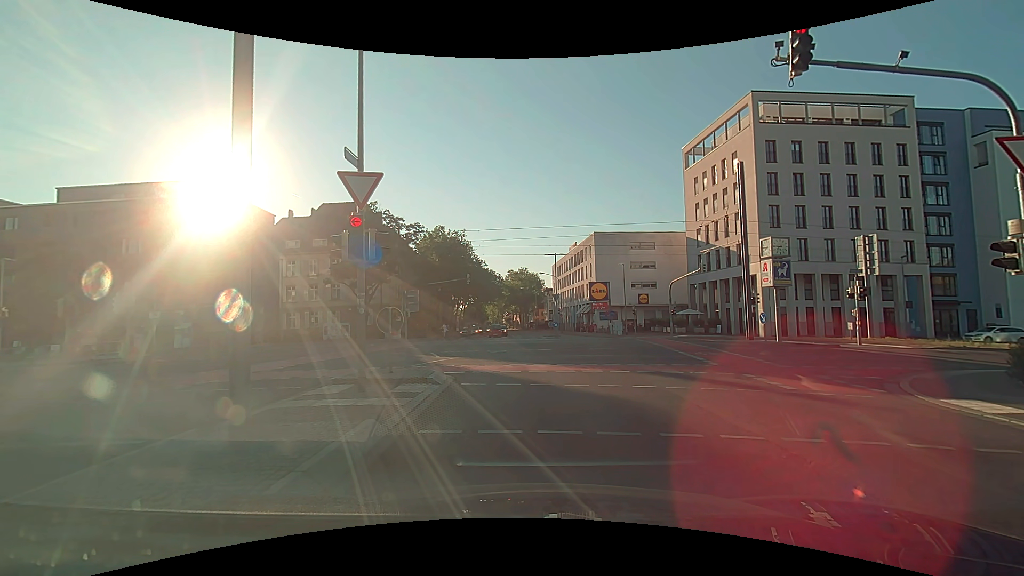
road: tertiary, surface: asphalt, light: Day
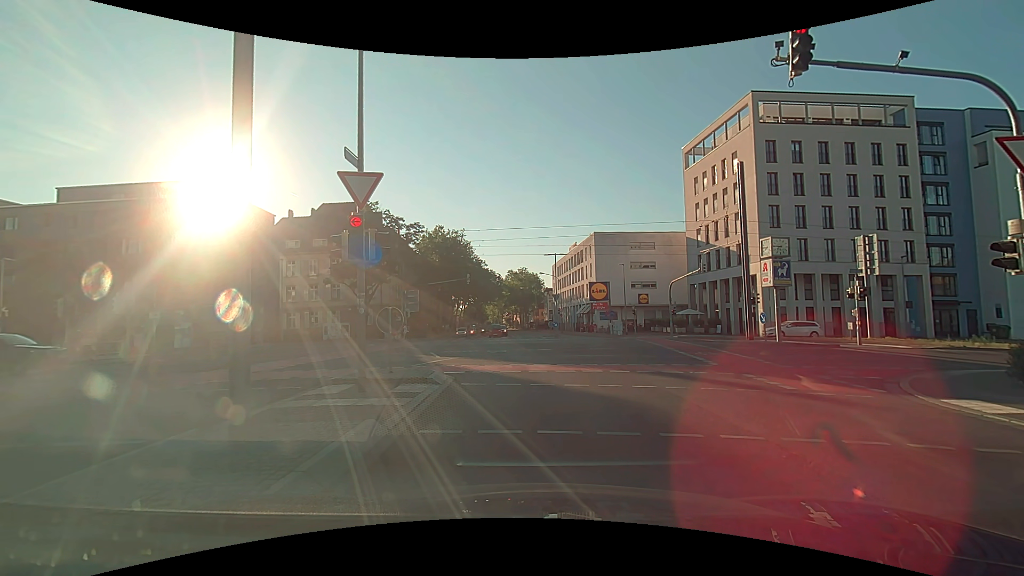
(0.0, 0.0) m; 0°
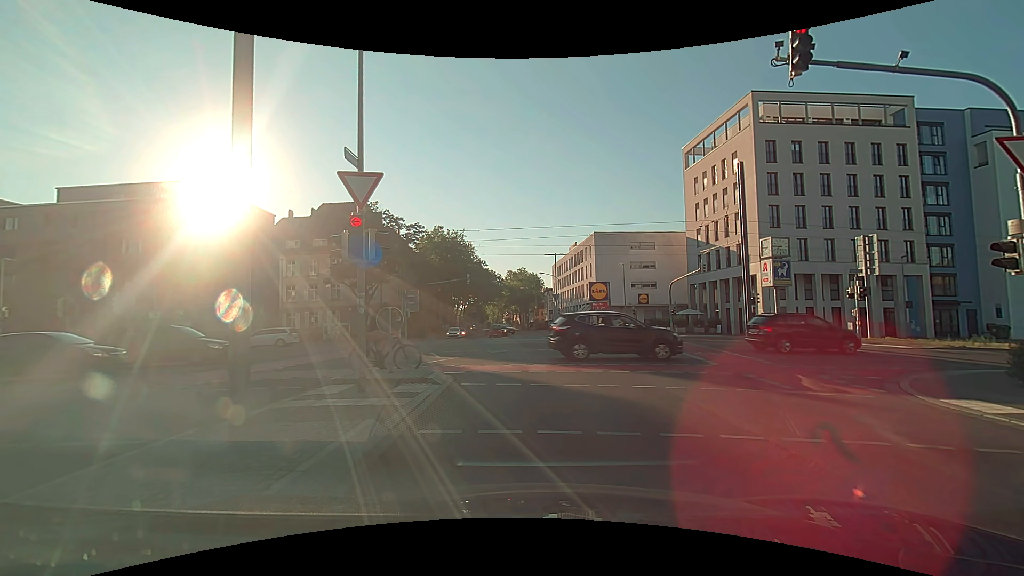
(0.0, 0.0) m; 0°
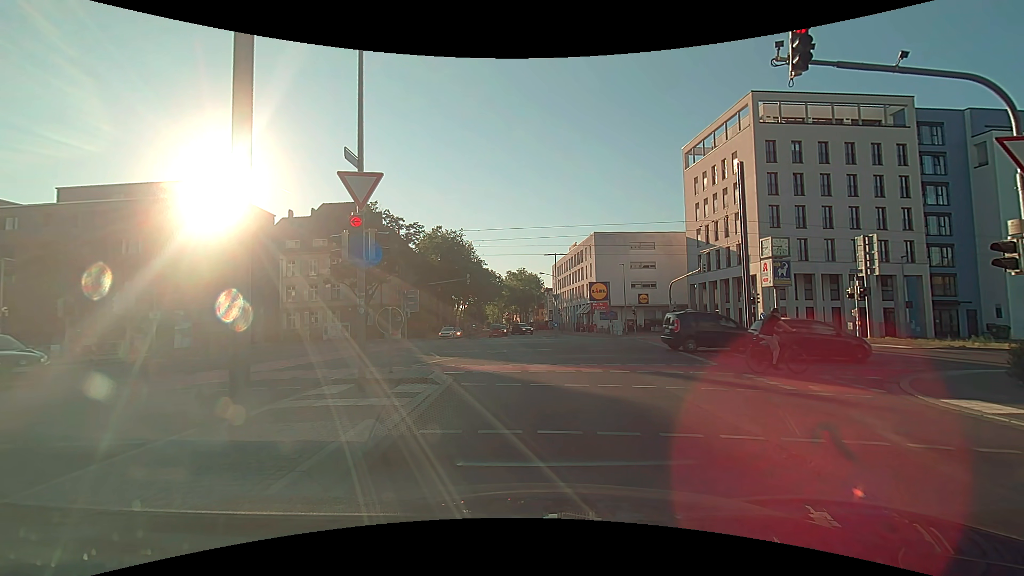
(0.0, 0.0) m; 0°
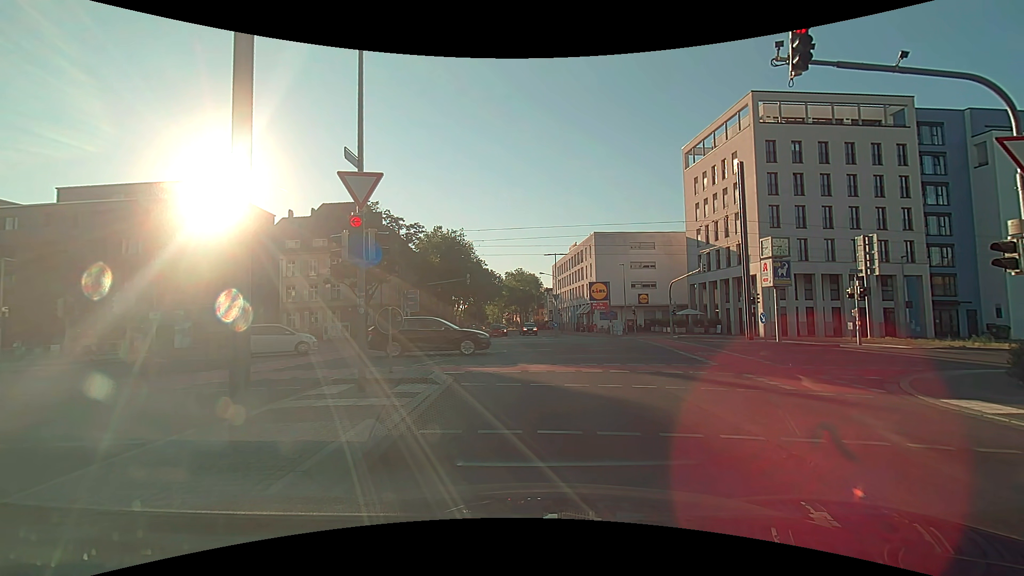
(0.0, 0.0) m; 0°
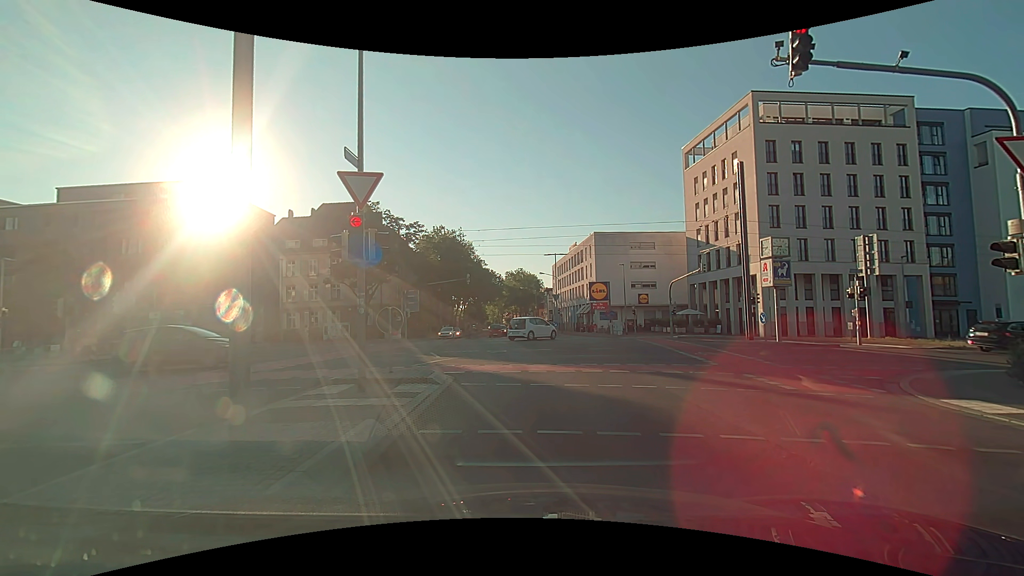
(0.0, 0.0) m; 0°
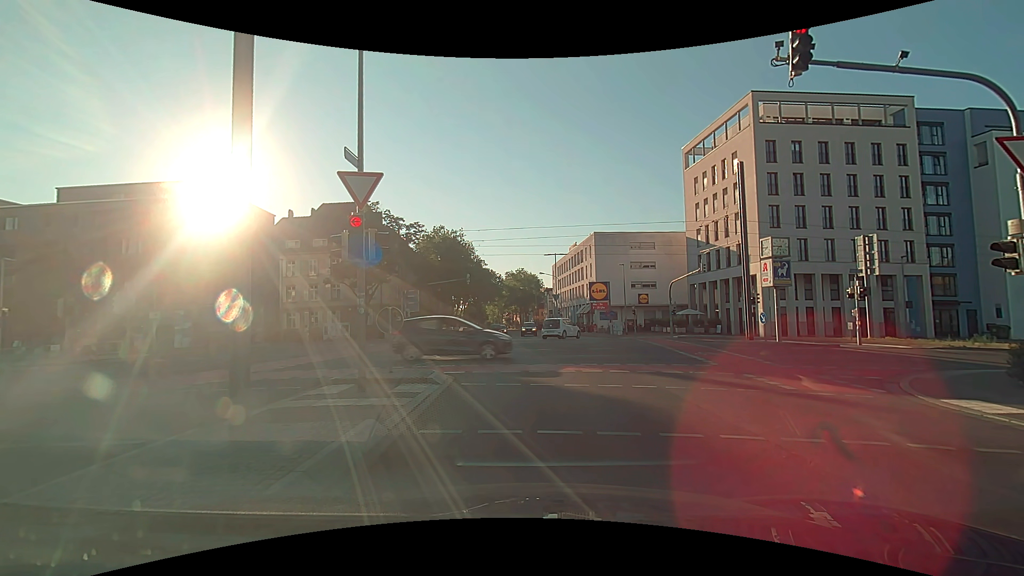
(0.0, 0.0) m; 0°
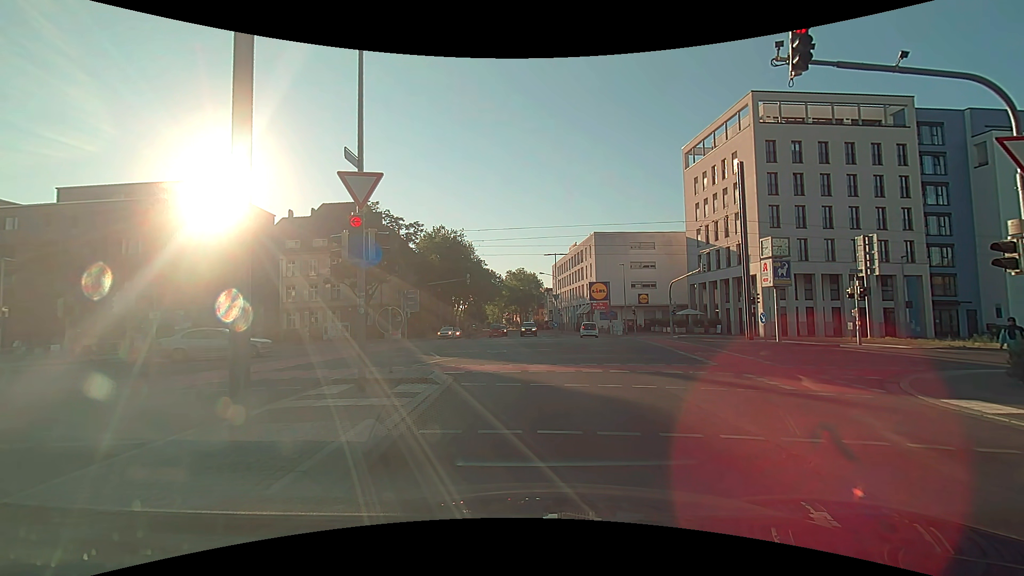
(0.0, 0.0) m; 0°
(0, +10) (-1, +20) (-4, +29) (-10, +38) (-19, +42) (-29, +42) (-39, +41) (-49, +41) (-59, +40) (-69, +39) m
